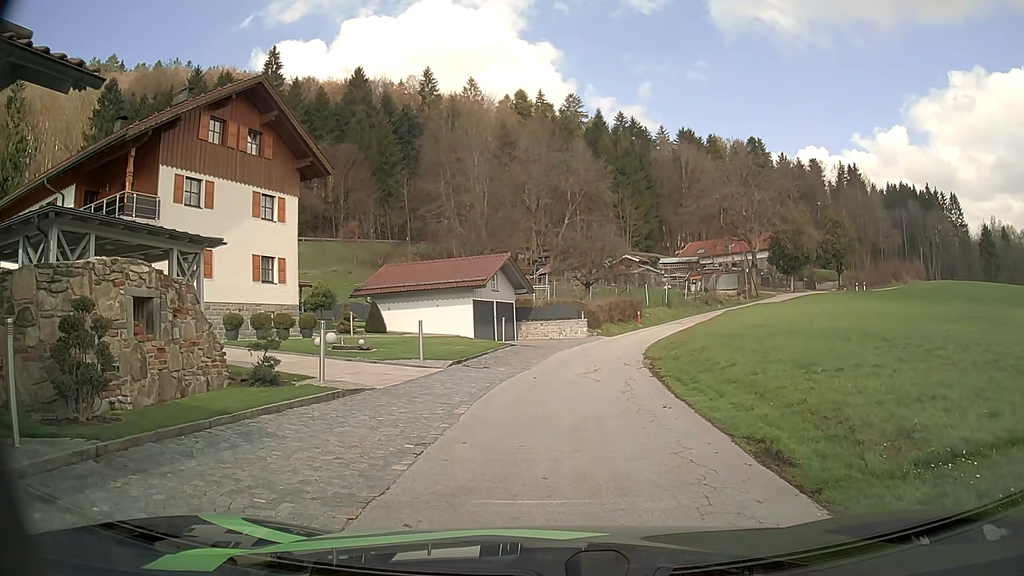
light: Day
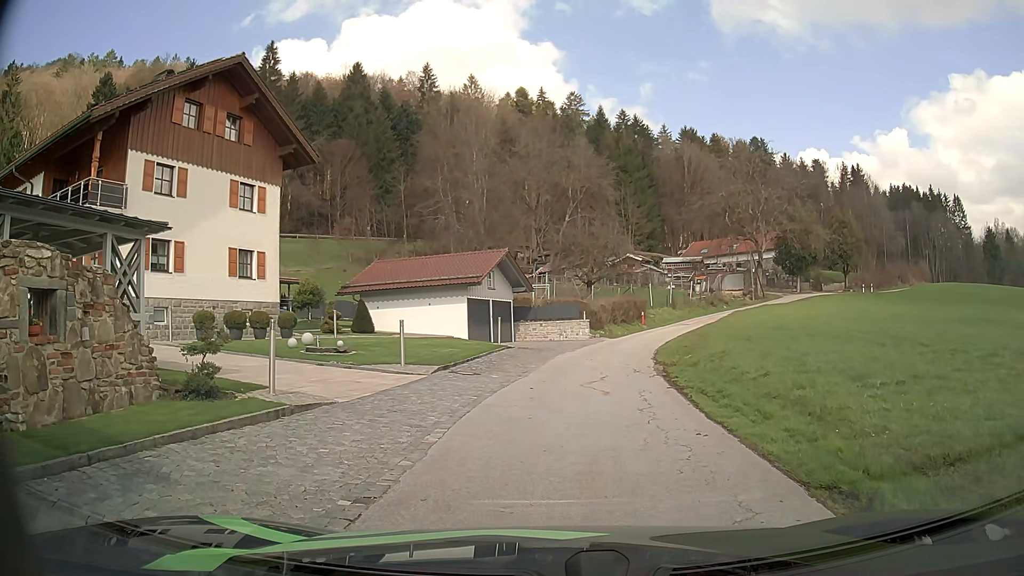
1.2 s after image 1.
(0.0, +2.4) m; 0°
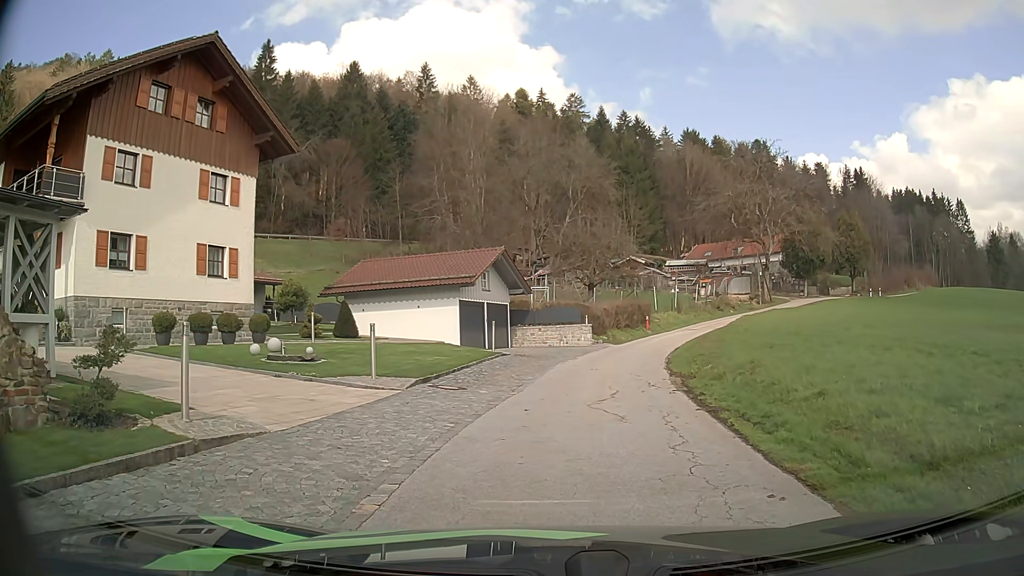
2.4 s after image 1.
(0.0, +2.7) m; +1°
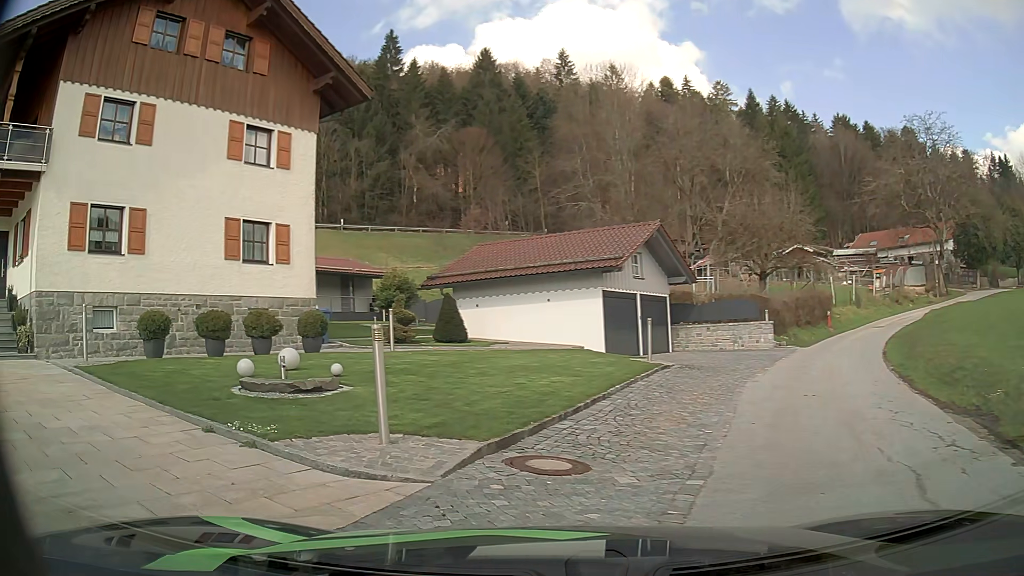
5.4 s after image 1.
(-0.1, +7.8) m; -12°
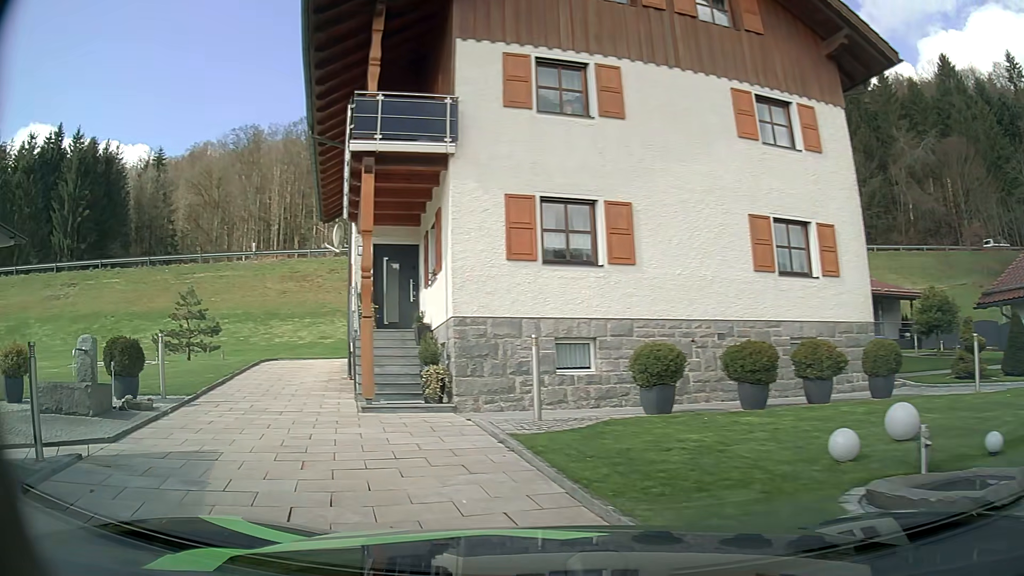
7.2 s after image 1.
(-1.8, +4.9) m; -42°
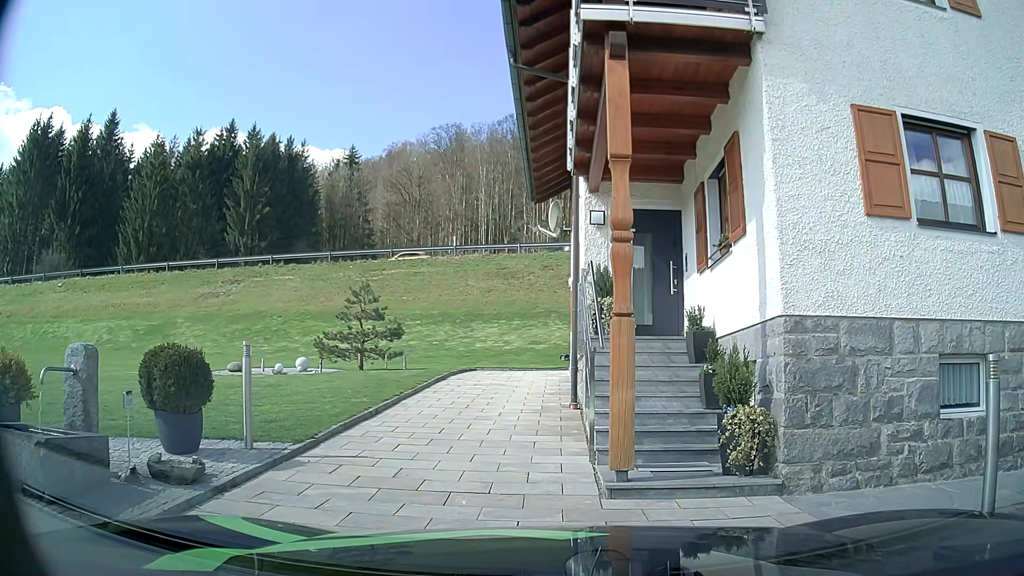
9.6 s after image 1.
(-1.2, +4.9) m; -20°
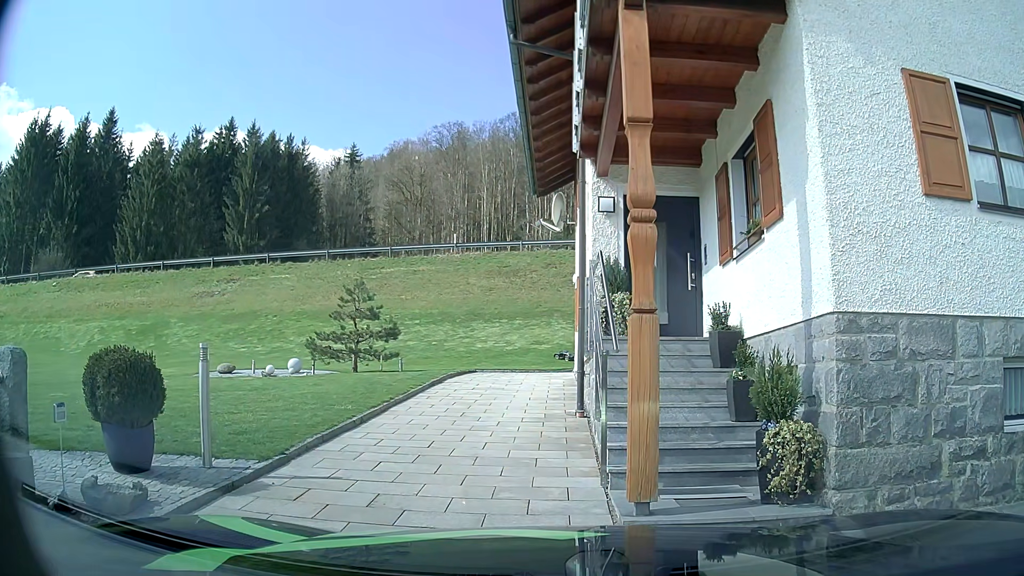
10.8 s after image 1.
(0.0, +1.0) m; 0°
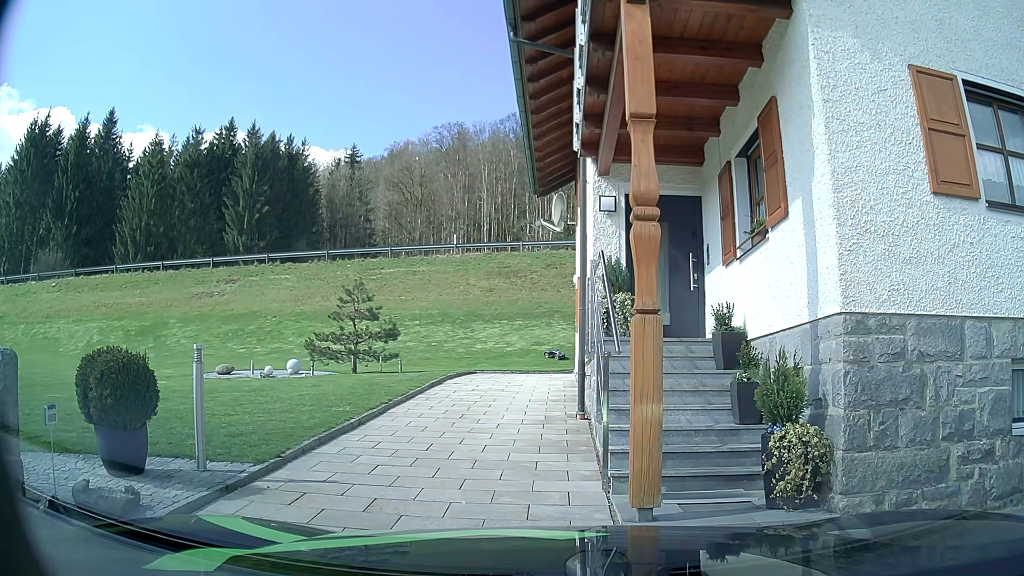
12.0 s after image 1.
(0.0, +0.2) m; 0°
